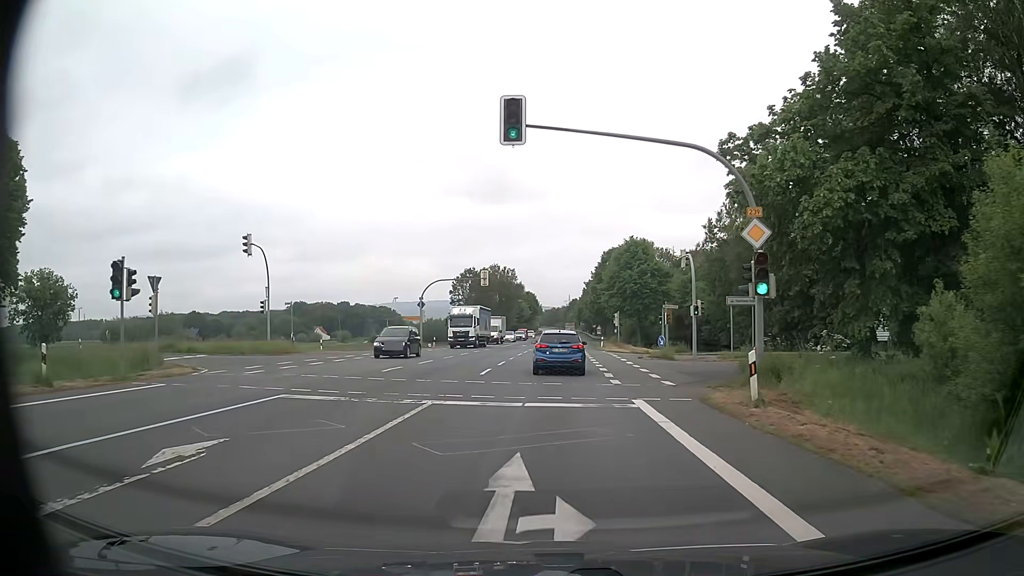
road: primary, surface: asphalt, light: Day
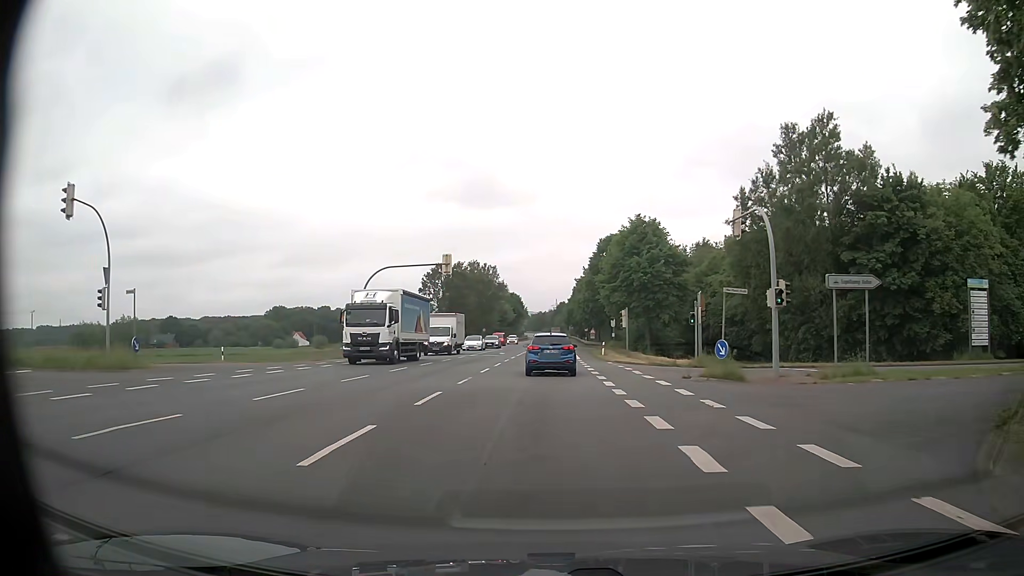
(+0.2, +15.6) m; +1°
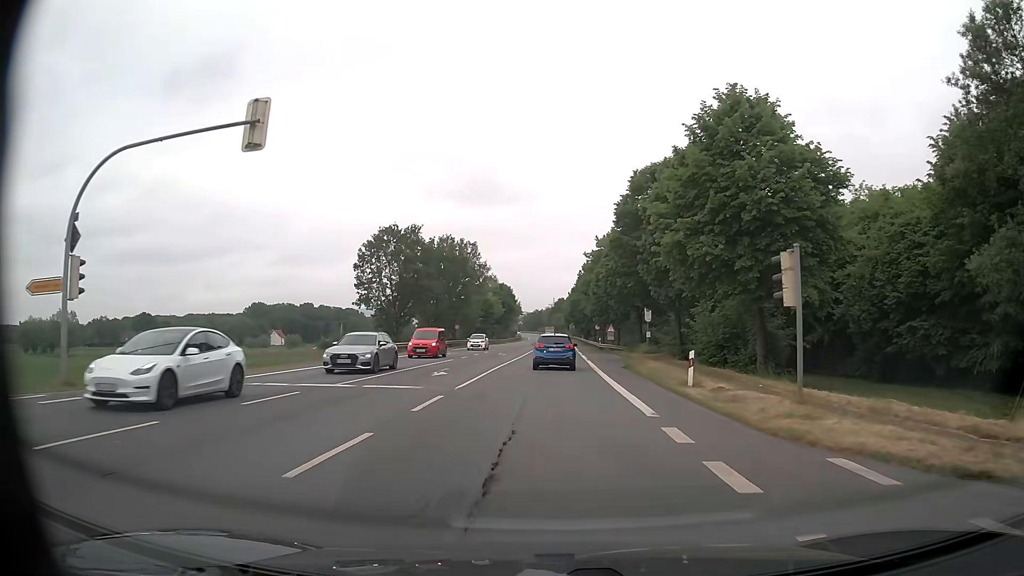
(0.0, +31.3) m; 0°
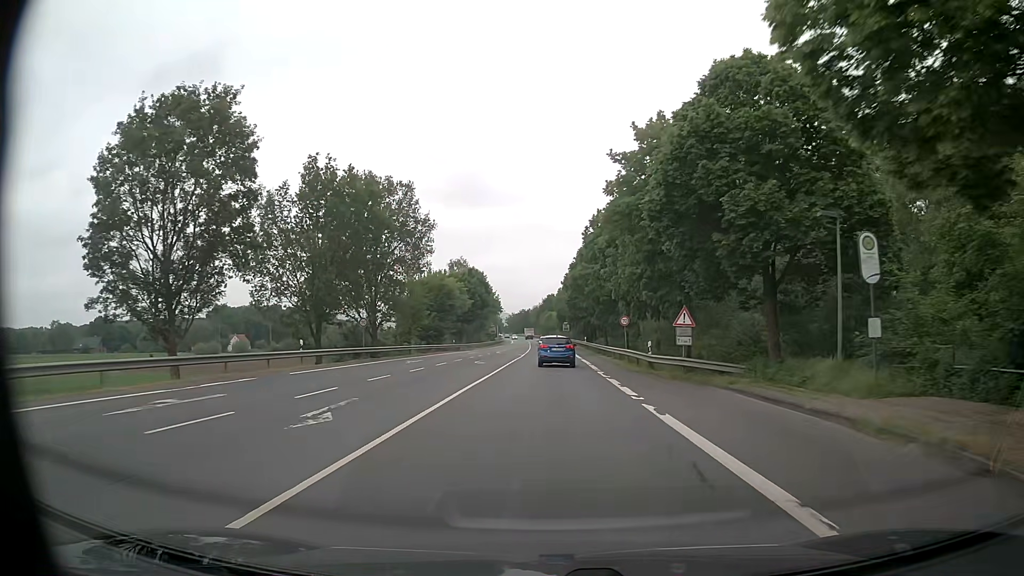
(+0.3, +38.8) m; +1°
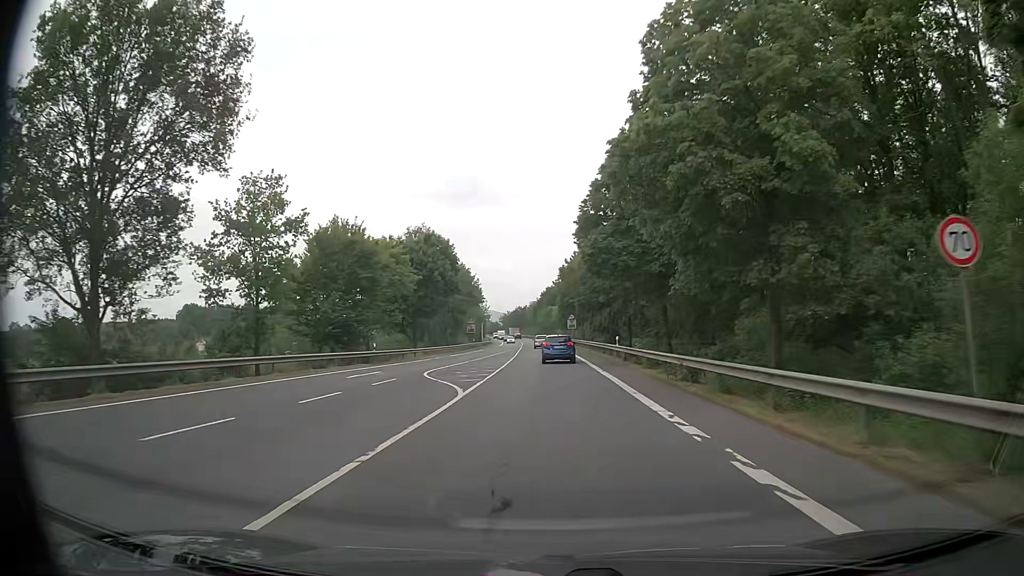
(+0.2, +36.4) m; +1°
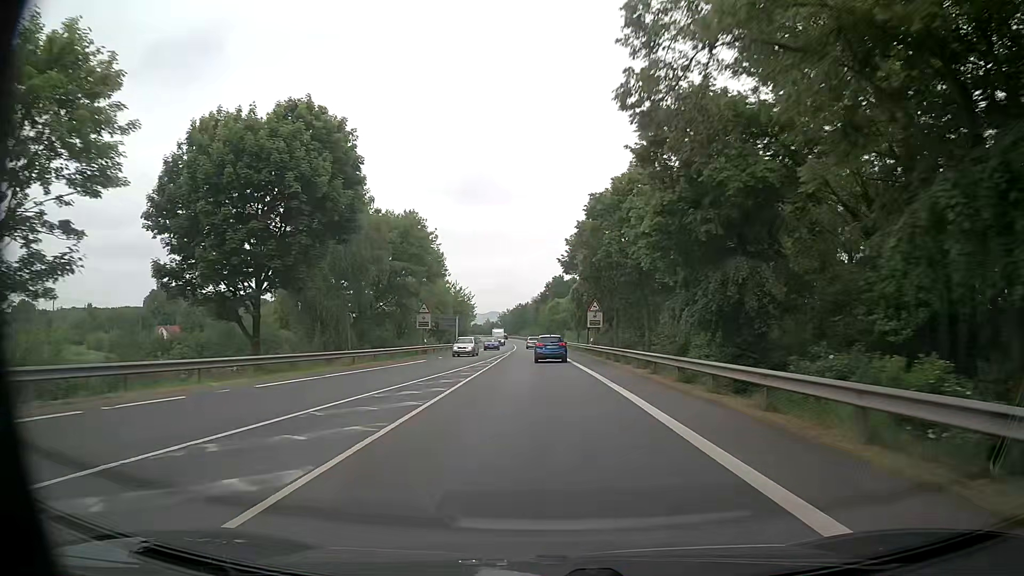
(-0.3, +40.6) m; 0°
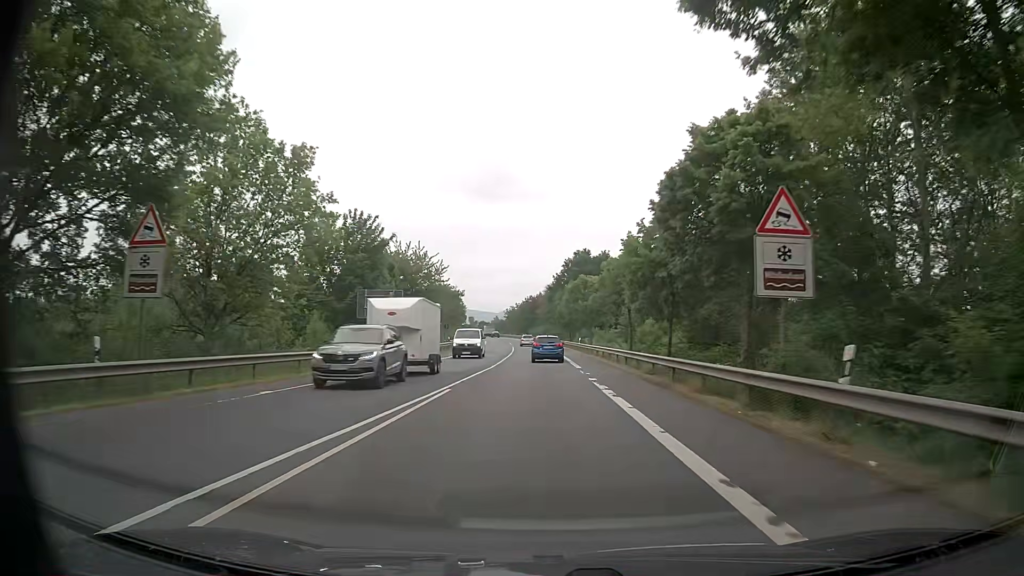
(-0.8, +43.7) m; -2°
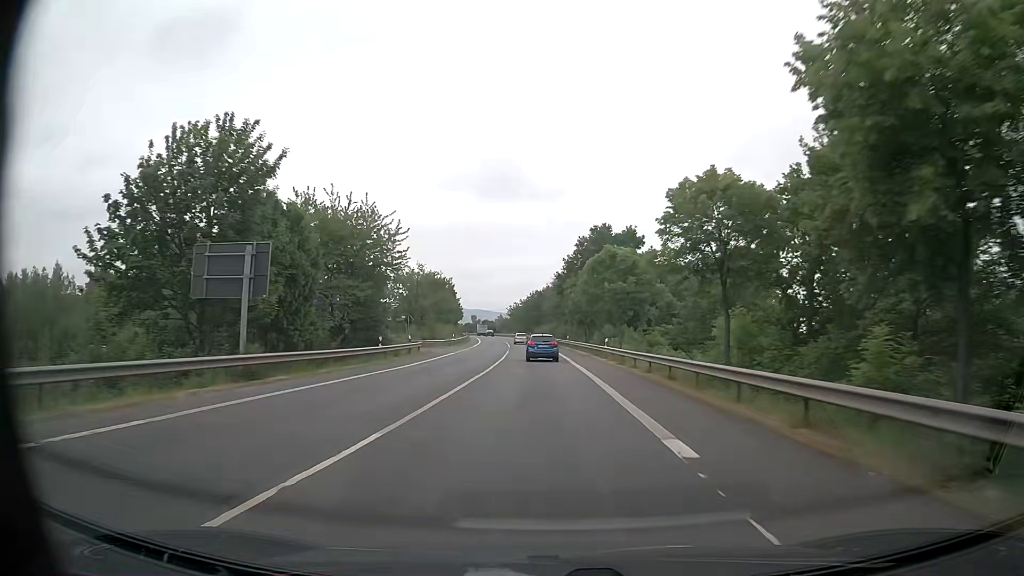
(-0.1, +22.7) m; -1°
(0, +10) (0, +20) (0, +30) (0, +40) (0, +50) (-1, +60) (-1, +70) (-2, +80) (-2, +90) (-3, +100) m
